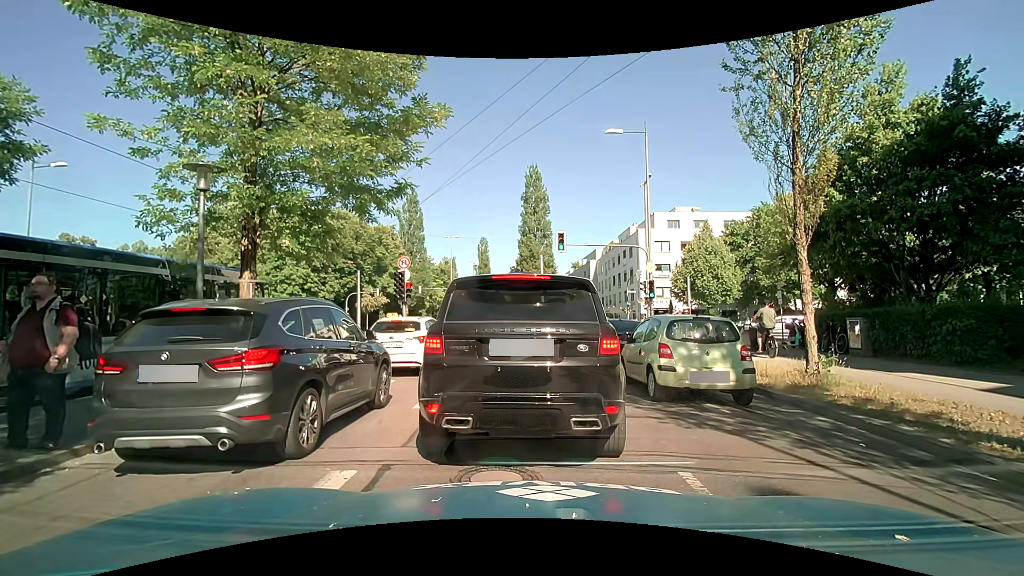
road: secondary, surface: asphalt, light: Day
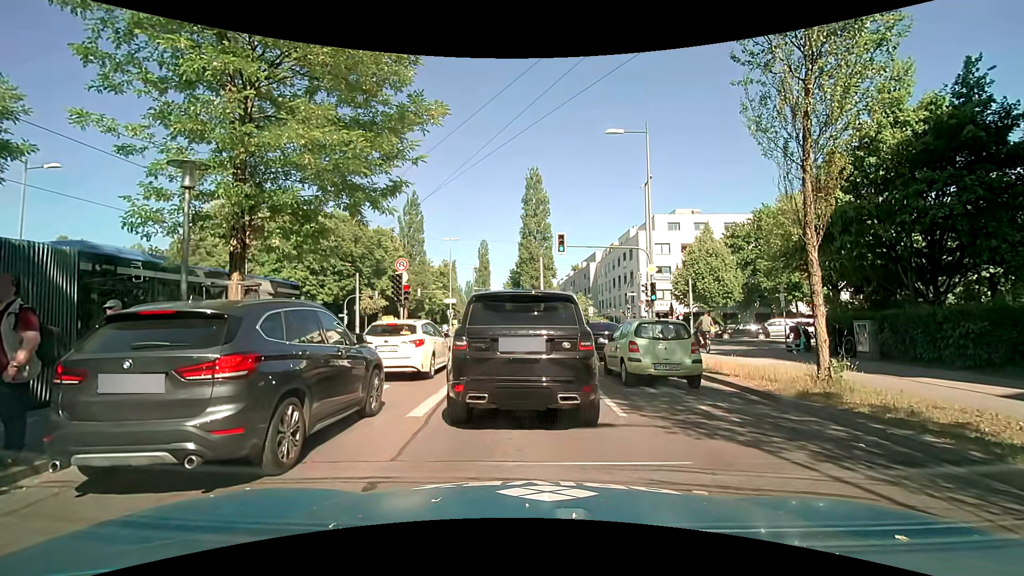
(0.0, +0.4) m; 0°
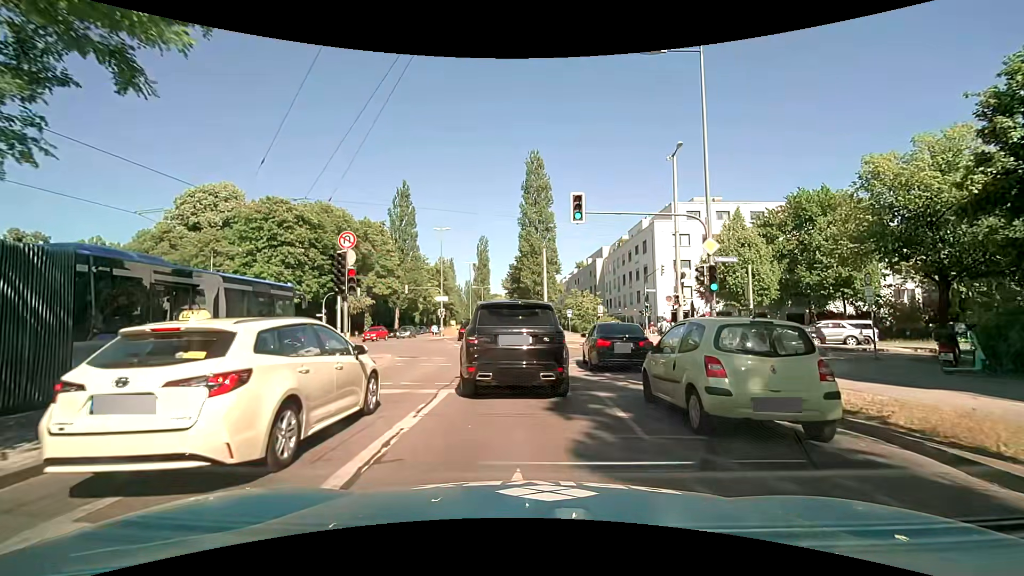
(-0.1, +7.8) m; -3°
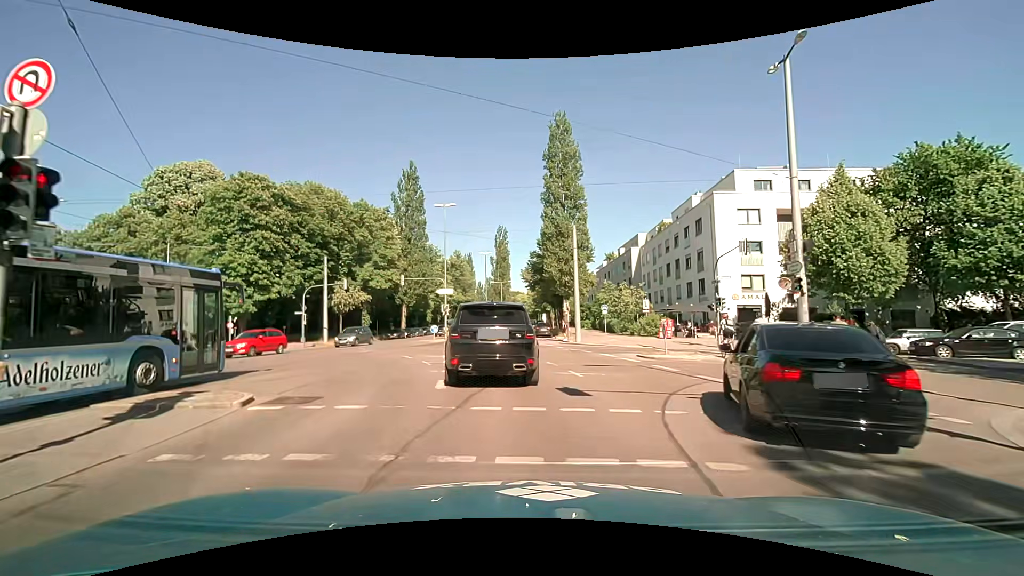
(+0.2, +11.6) m; -1°
(-1, +10) (-2, +20) (-3, +30) (-4, +40) (-4, +50) (-4, +60) (-4, +70) (-3, +80) (-3, +90) (-3, +100) m
